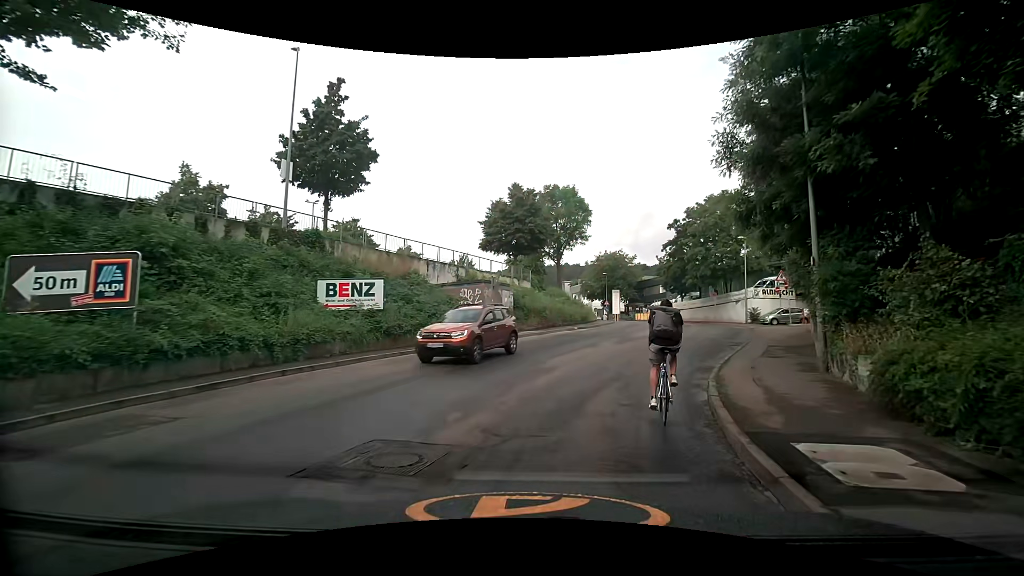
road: unclassified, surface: asphalt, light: Day
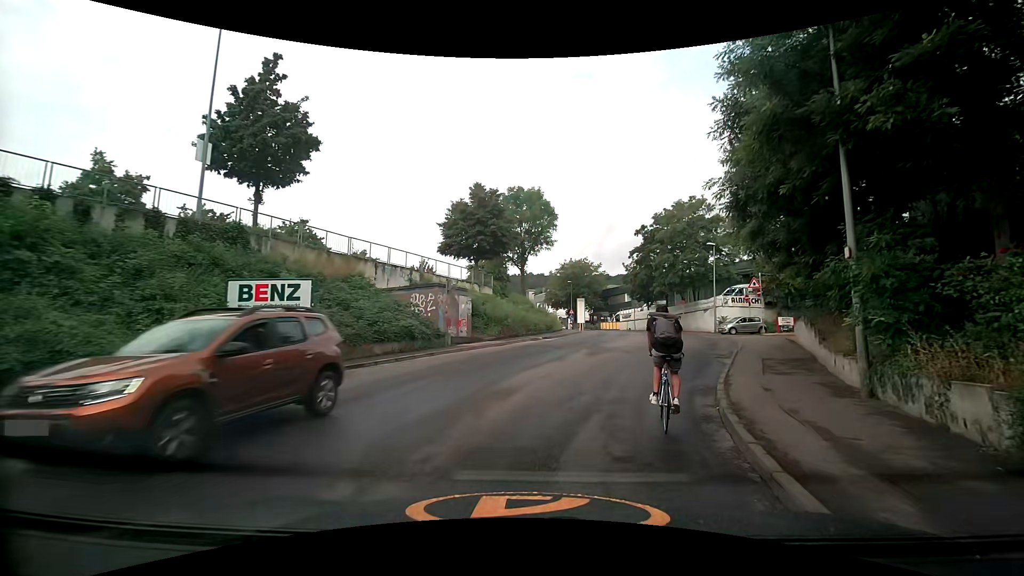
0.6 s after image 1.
(+0.1, +2.9) m; +4°
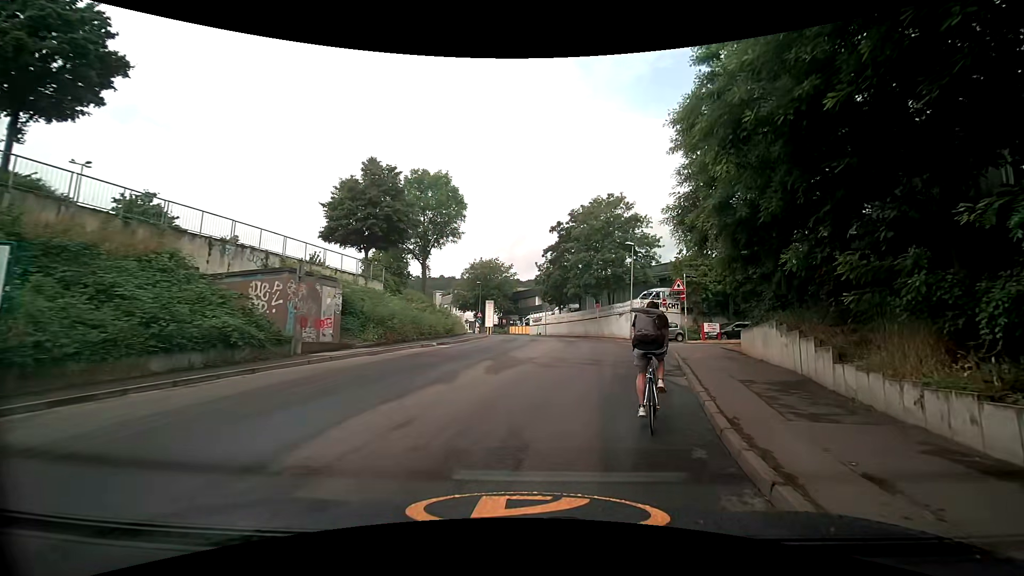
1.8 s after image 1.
(+0.4, +5.6) m; +12°
